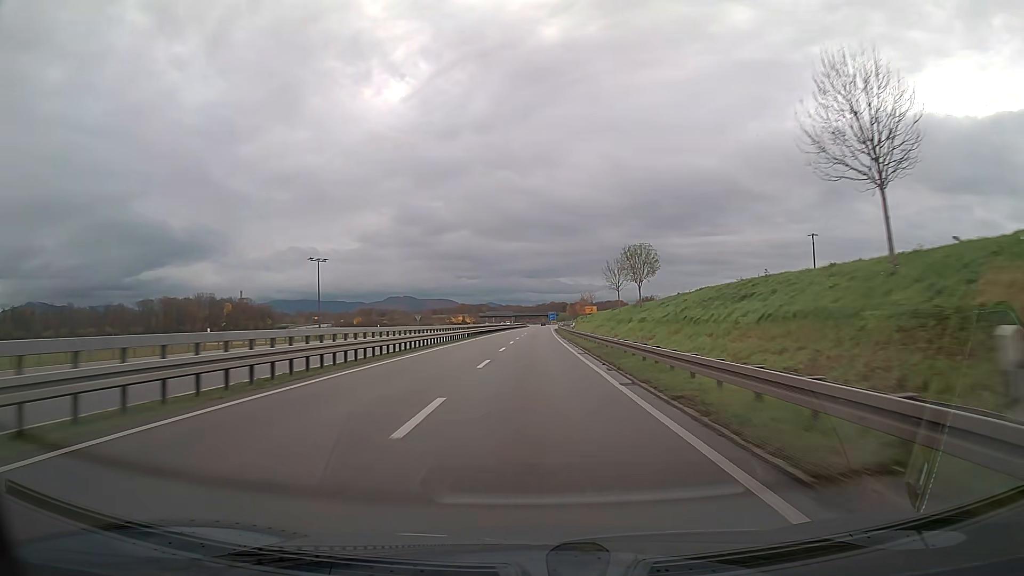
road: trunk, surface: asphalt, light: Day
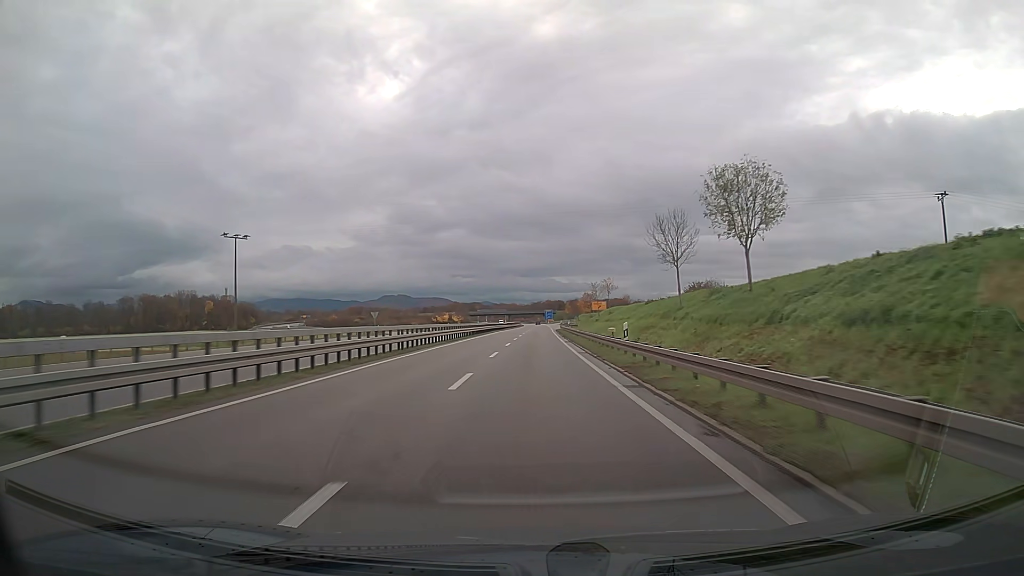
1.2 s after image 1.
(+0.1, +29.9) m; 0°
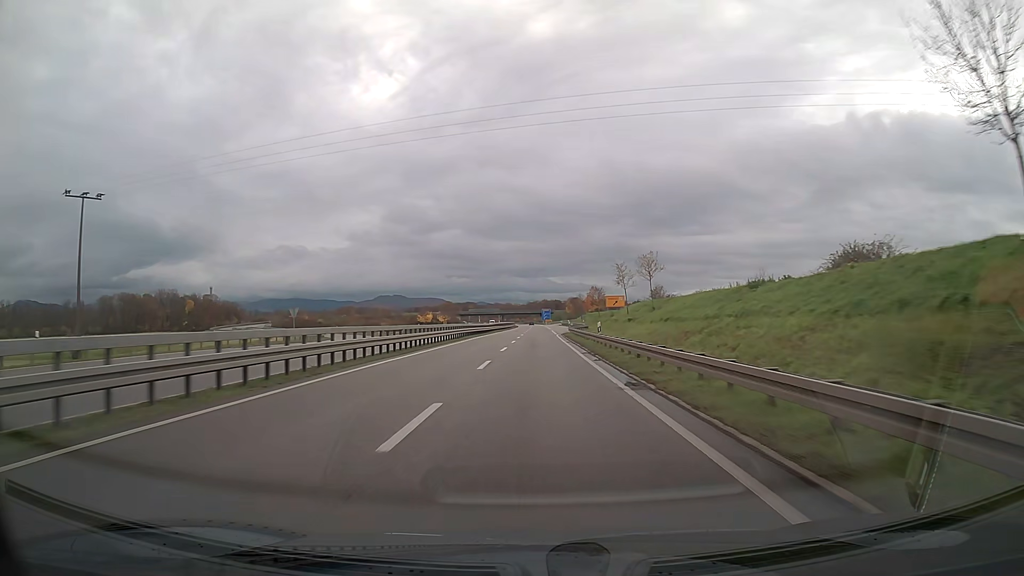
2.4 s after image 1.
(+0.1, +30.0) m; 0°
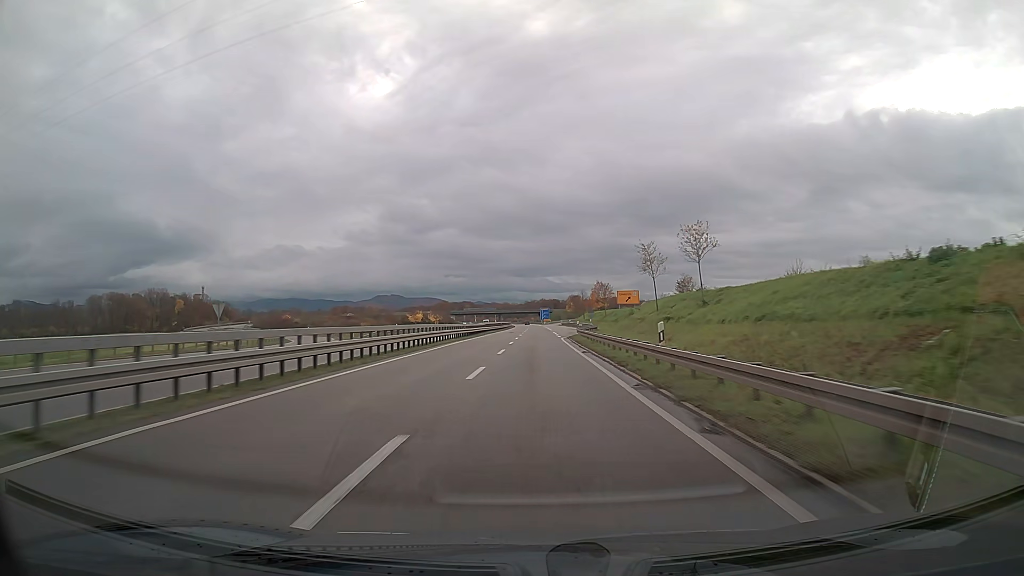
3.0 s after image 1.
(0.0, +15.0) m; 0°
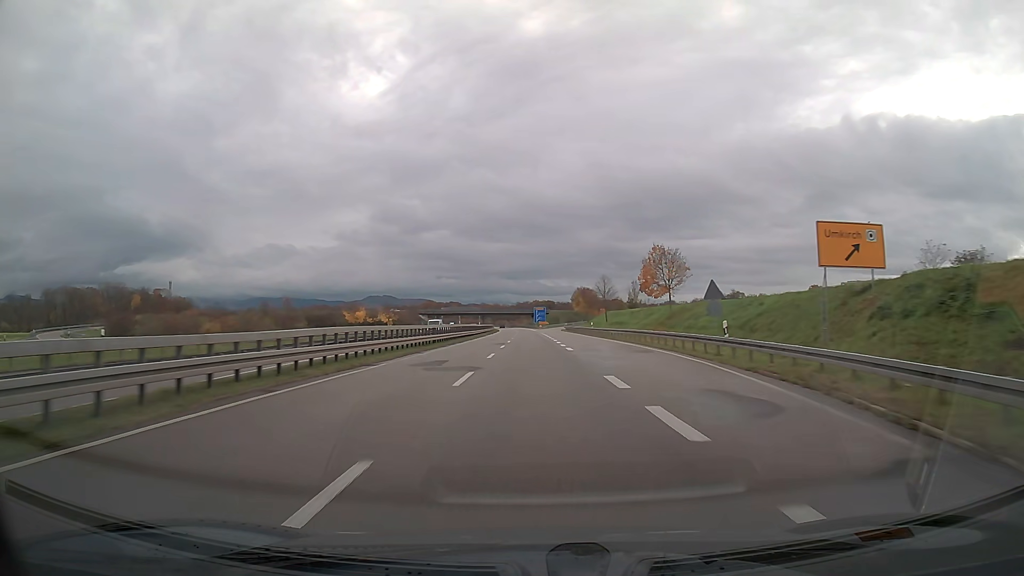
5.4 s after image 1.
(+0.3, +60.3) m; 0°
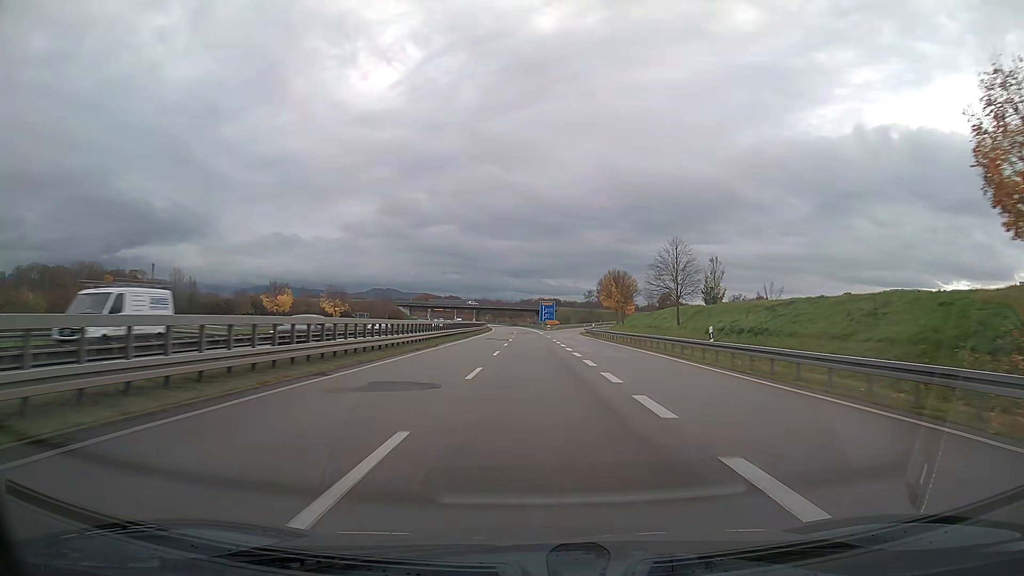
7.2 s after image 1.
(-0.1, +45.4) m; 0°
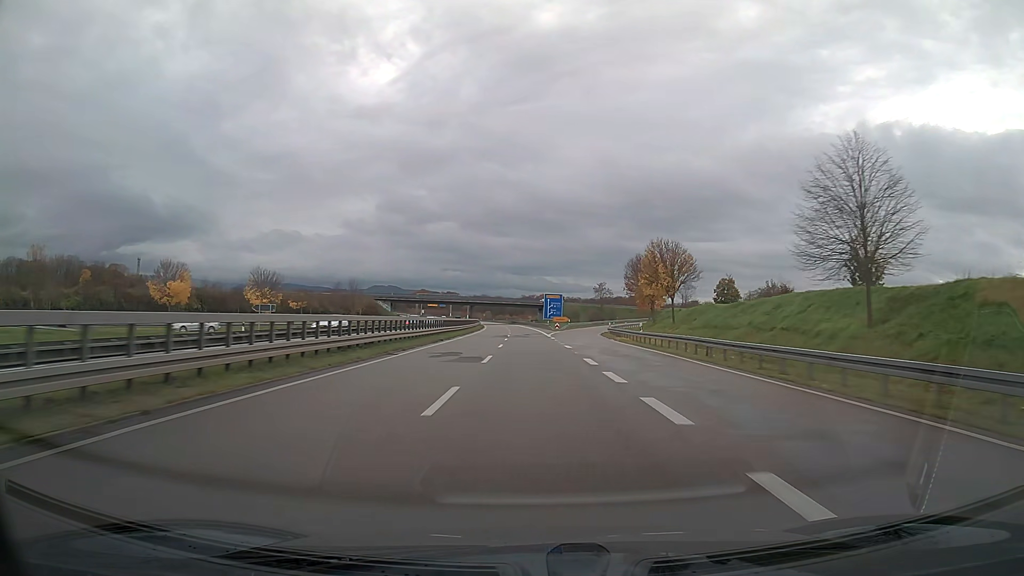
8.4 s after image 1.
(0.0, +30.4) m; 0°
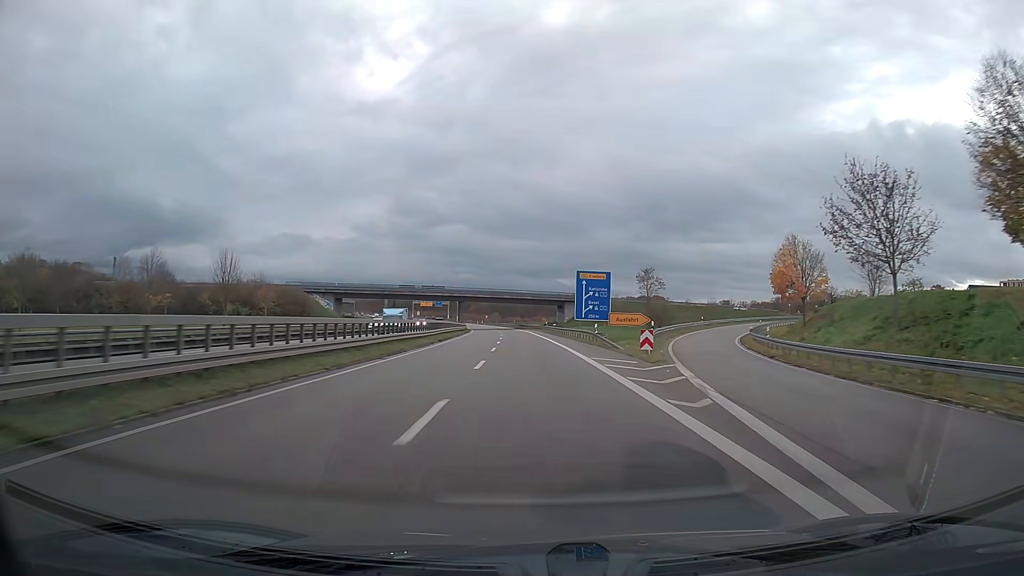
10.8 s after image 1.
(-0.6, +61.0) m; -1°
(0, +10) (0, +20) (0, +30) (0, +40) (-1, +50) (-1, +60) (-1, +70) (-2, +80) (-2, +90) (-3, +100) m
